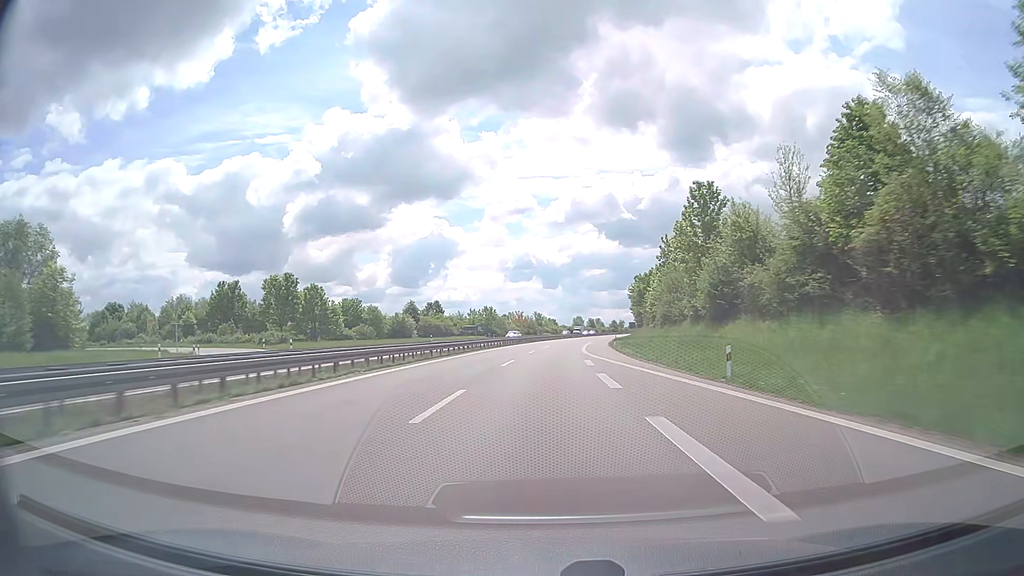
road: trunk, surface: asphalt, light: Day
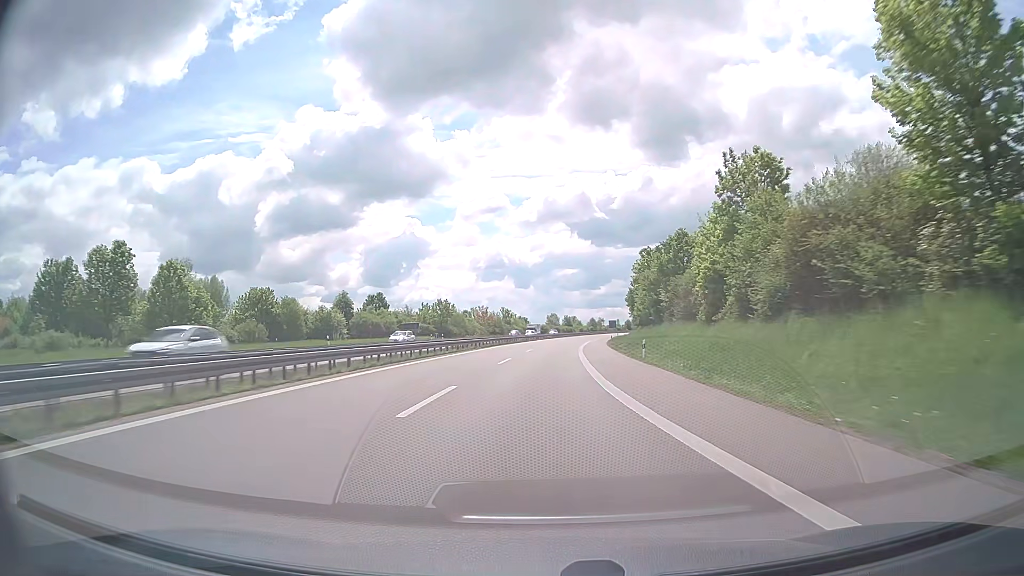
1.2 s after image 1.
(+0.8, +35.5) m; +3°
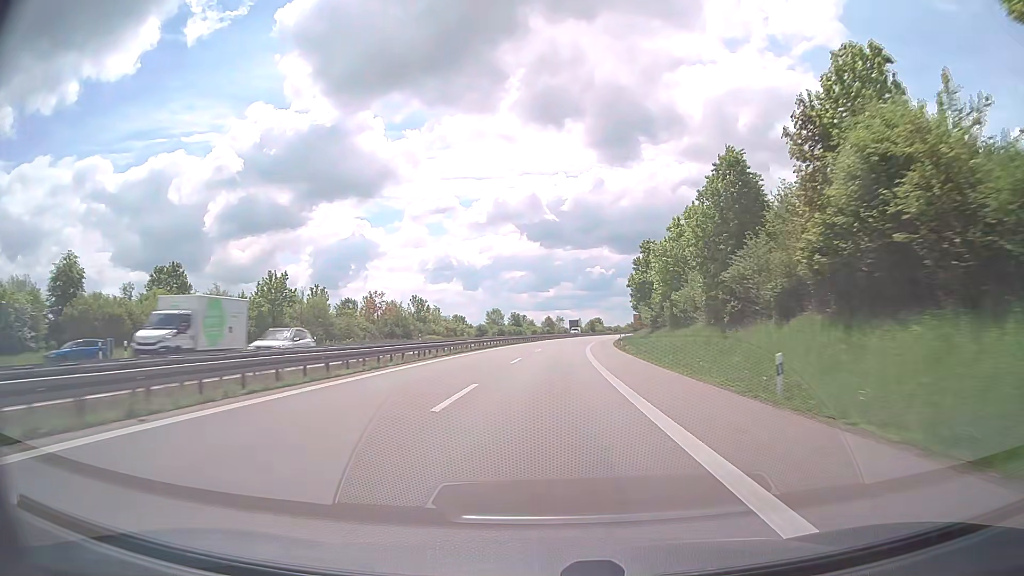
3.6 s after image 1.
(+2.4, +71.1) m; +4°
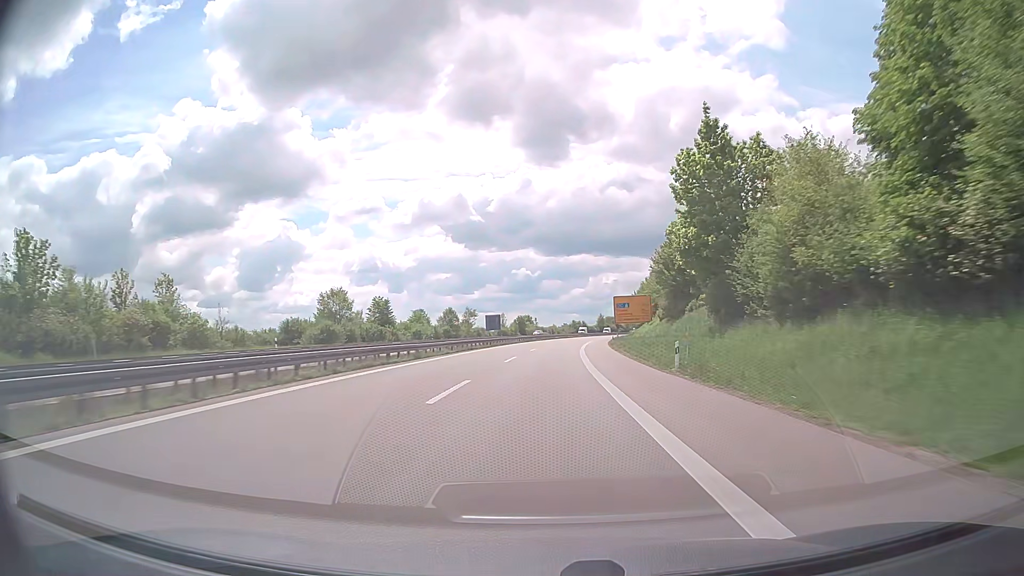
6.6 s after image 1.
(+5.2, +88.9) m; +7°
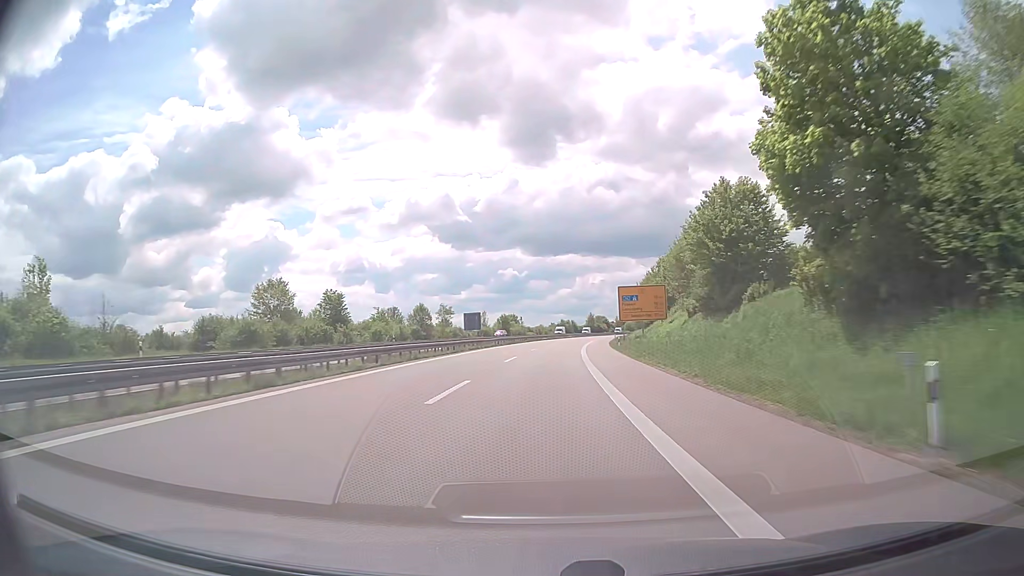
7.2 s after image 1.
(+0.2, +17.8) m; +1°
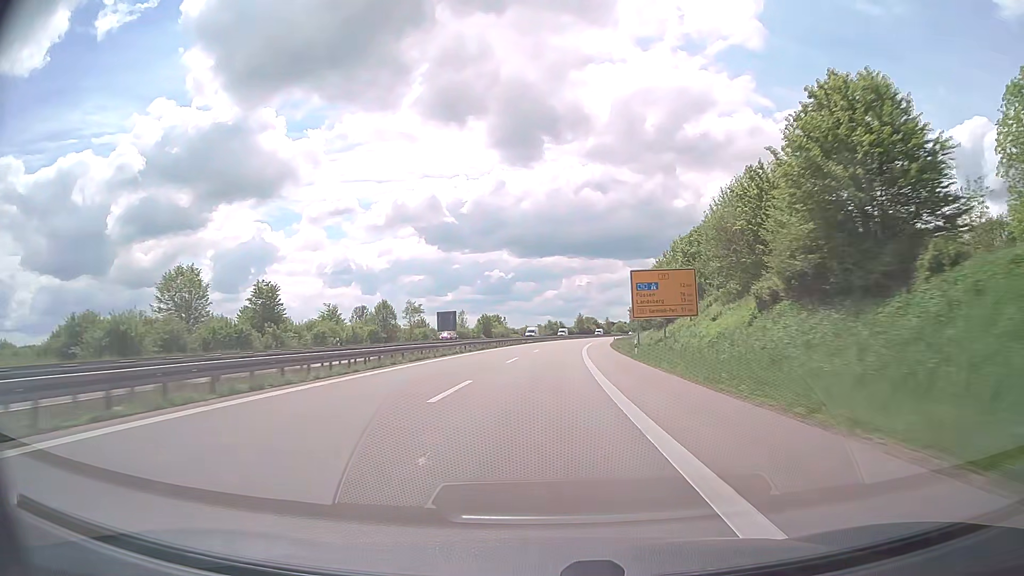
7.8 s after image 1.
(+0.2, +17.8) m; +1°
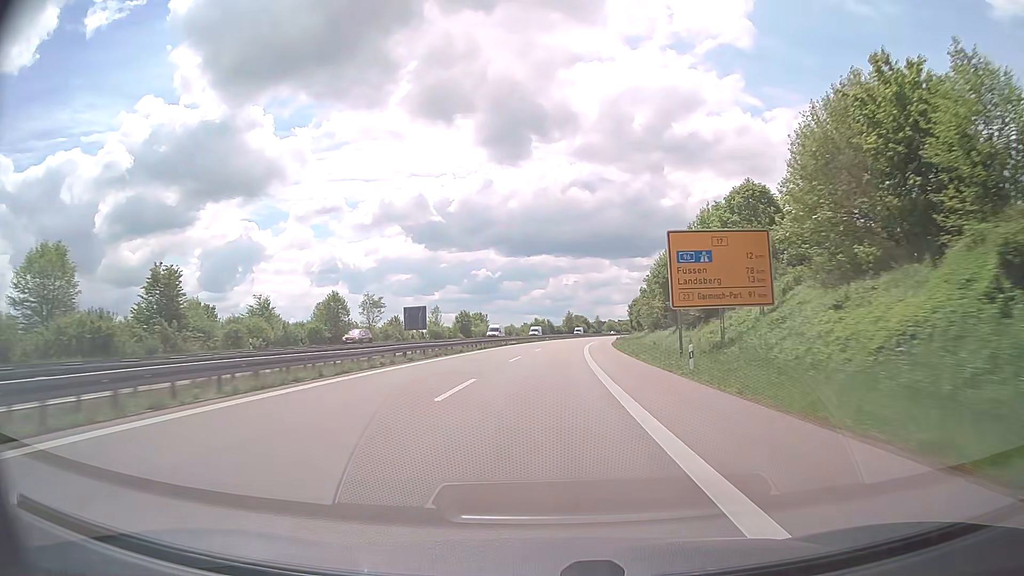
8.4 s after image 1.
(+0.1, +17.8) m; +1°
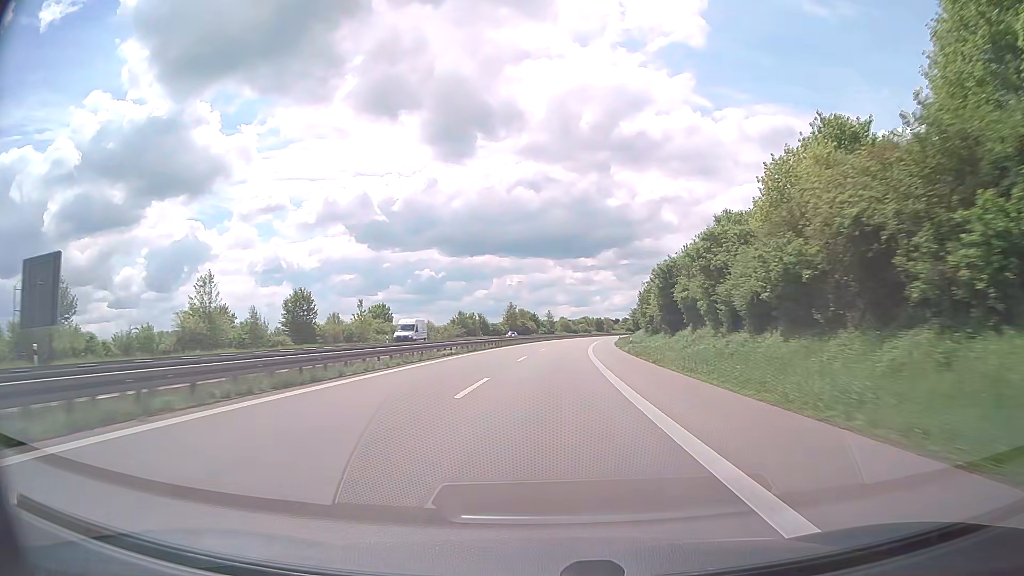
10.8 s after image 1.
(+2.9, +71.1) m; +5°
(0, +10) (0, +20) (+1, +30) (+1, +40) (+2, +50) (+2, +60) (+3, +70) (+4, +80) (+5, +90) (+7, +100) m
